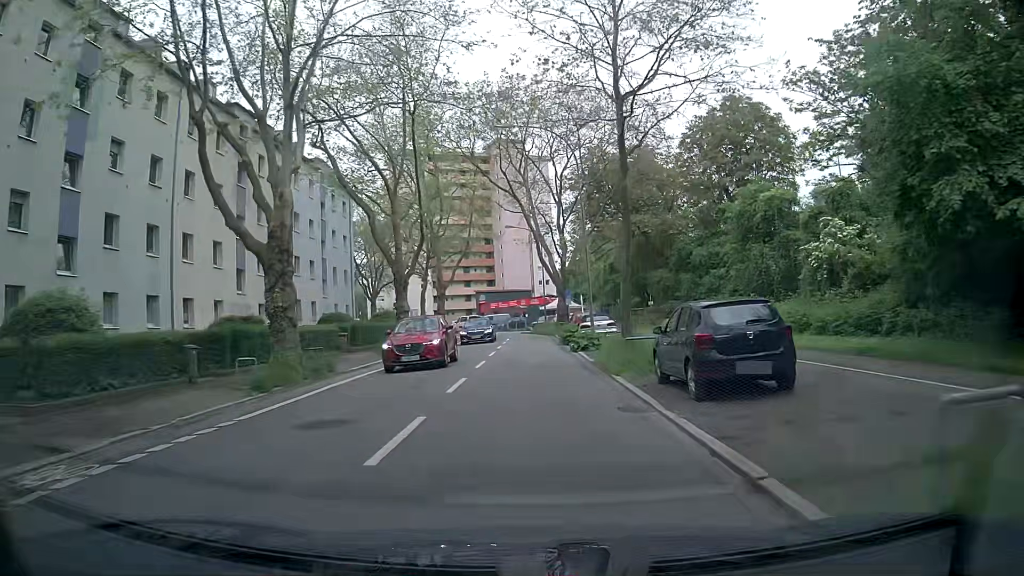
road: secondary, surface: asphalt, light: Day
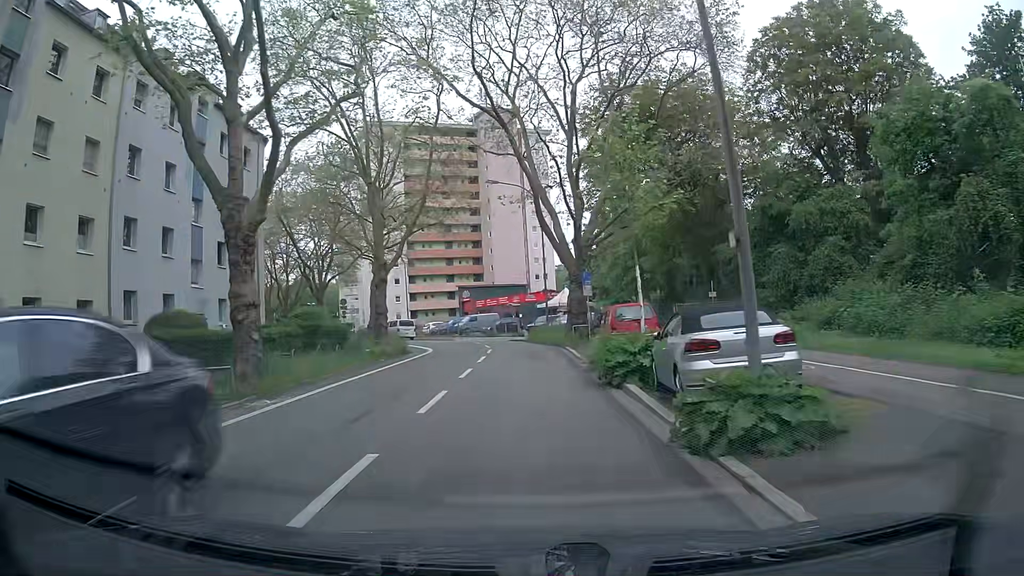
(+0.2, +20.5) m; 0°
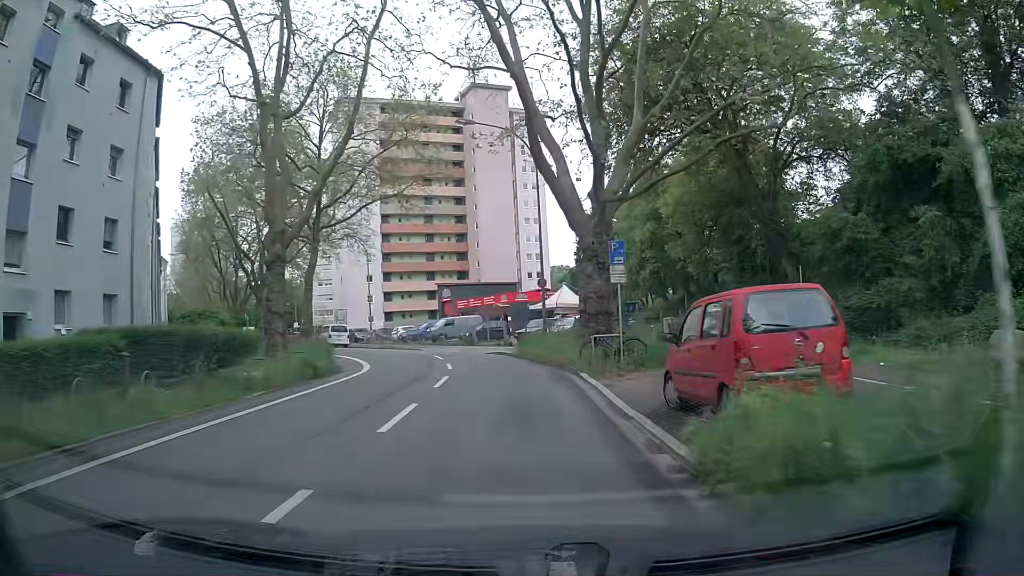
(+0.1, +13.2) m; +1°
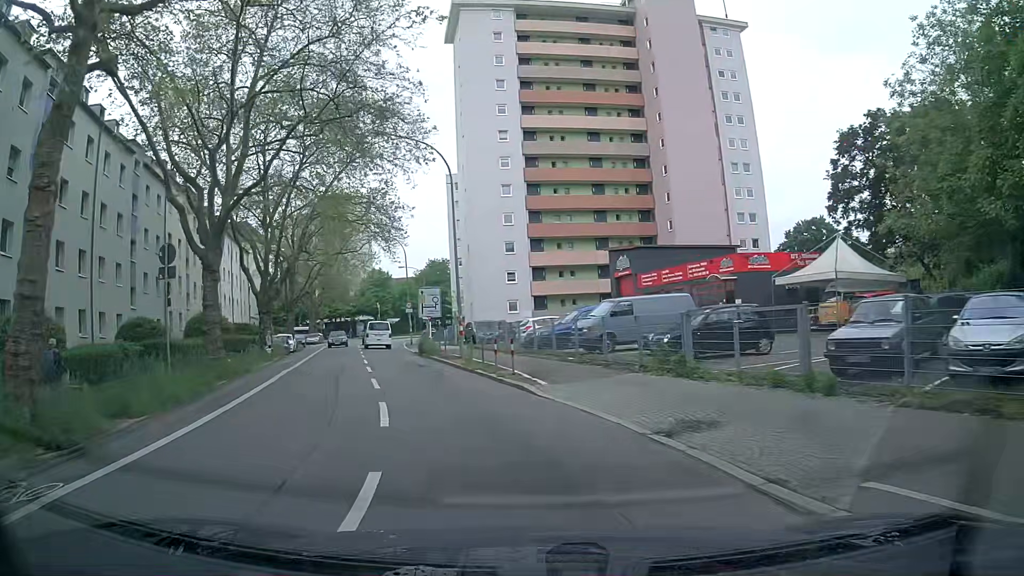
(-2.4, +29.5) m; -15°
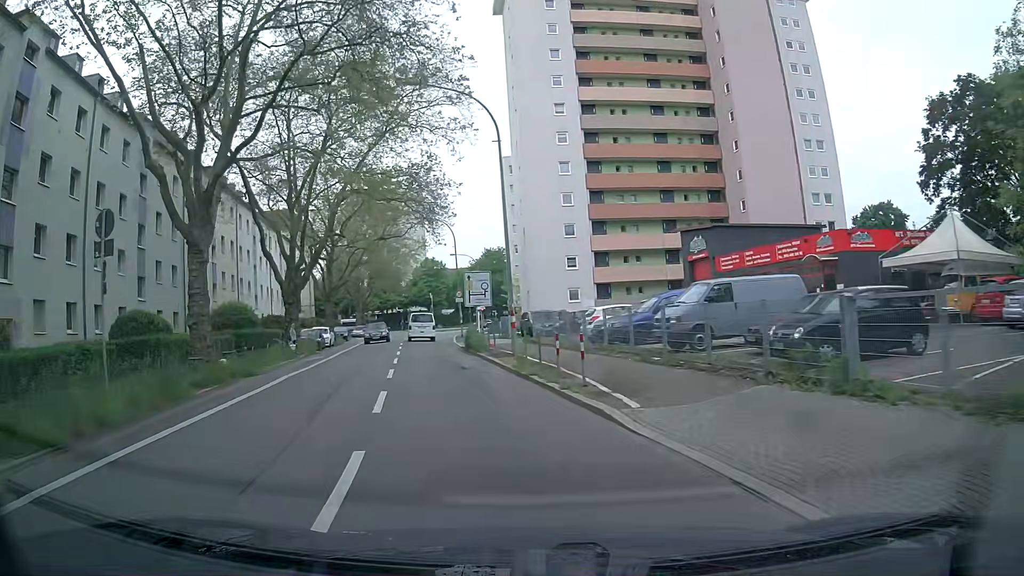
(-0.2, +5.4) m; -4°
